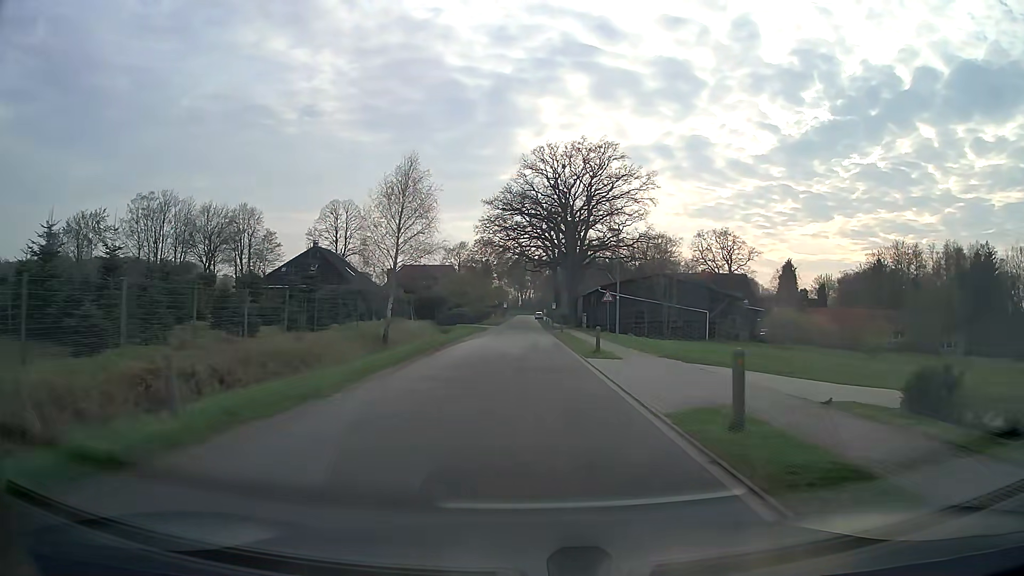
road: residential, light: Day
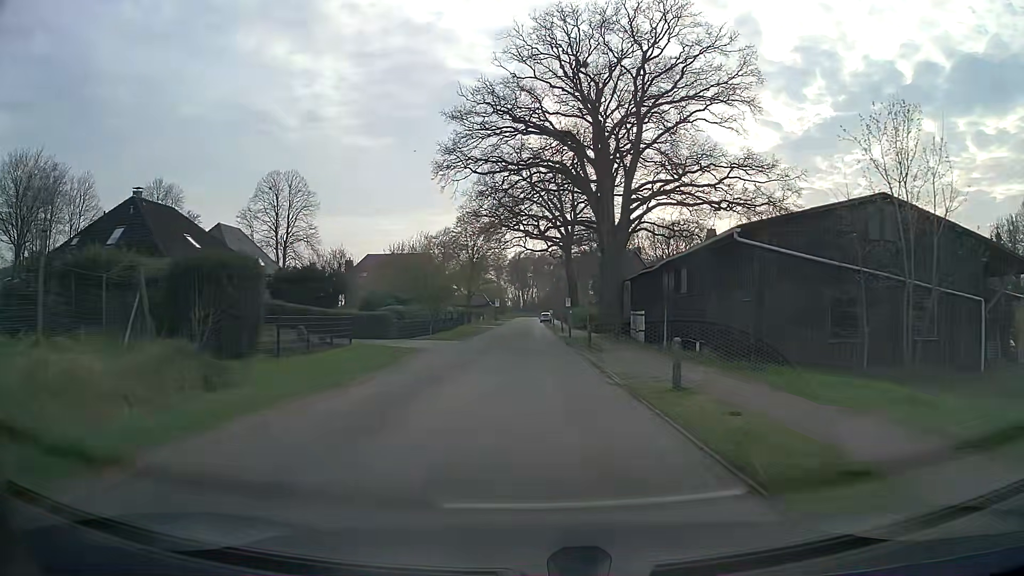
(0.0, +38.7) m; 0°
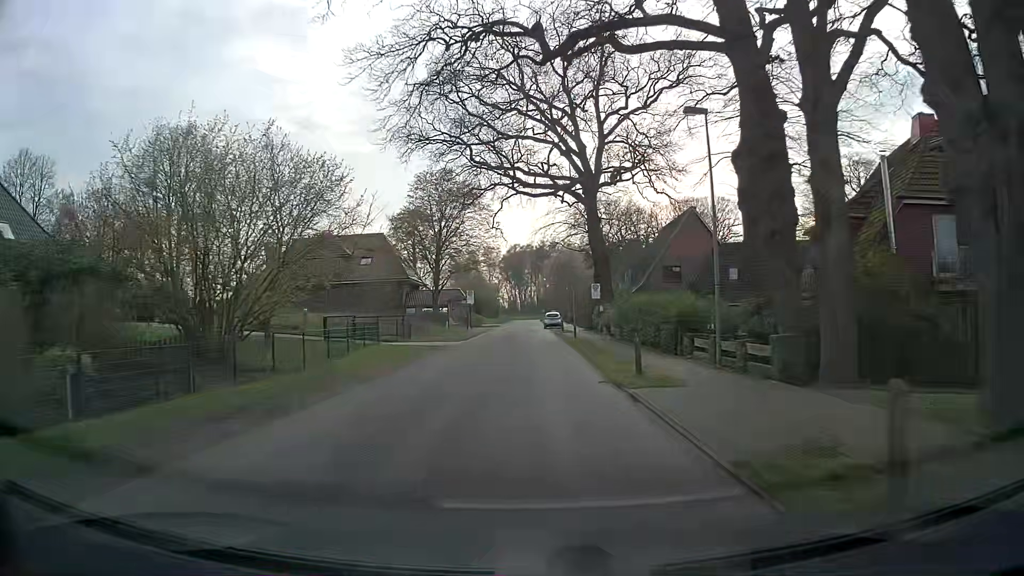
(+0.1, +37.0) m; -1°
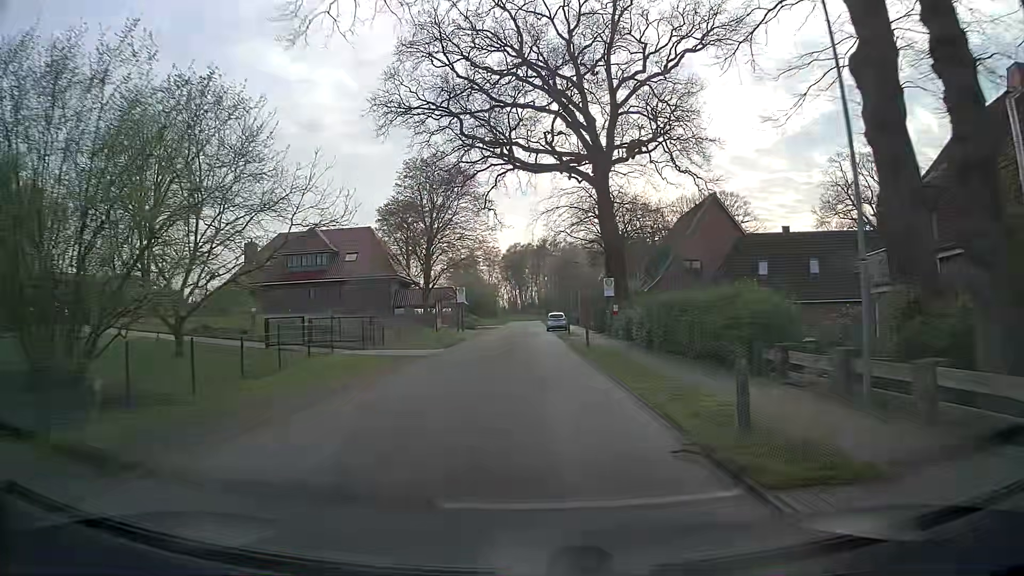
(+0.1, +7.2) m; +1°
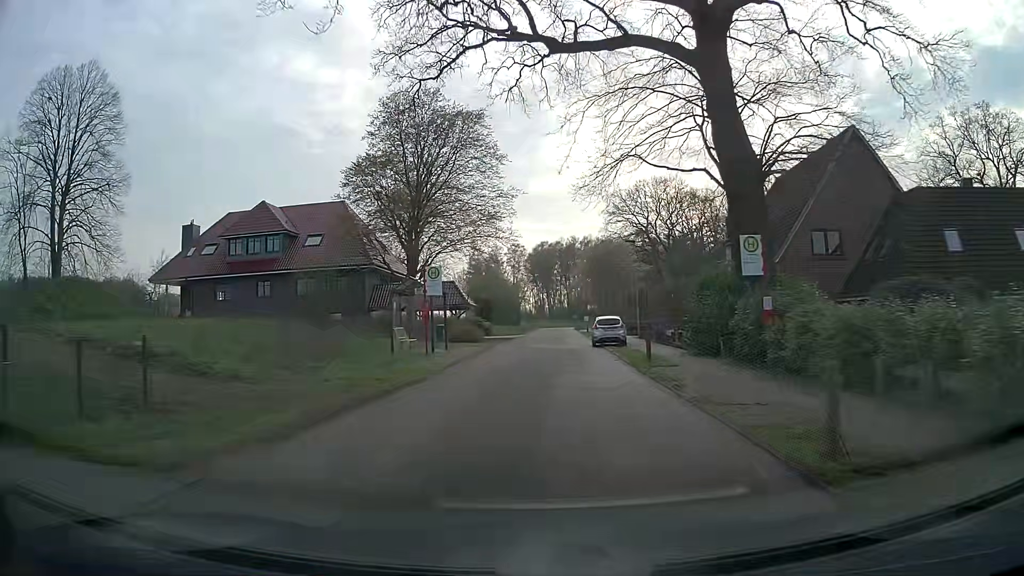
(-0.4, +21.5) m; -2°
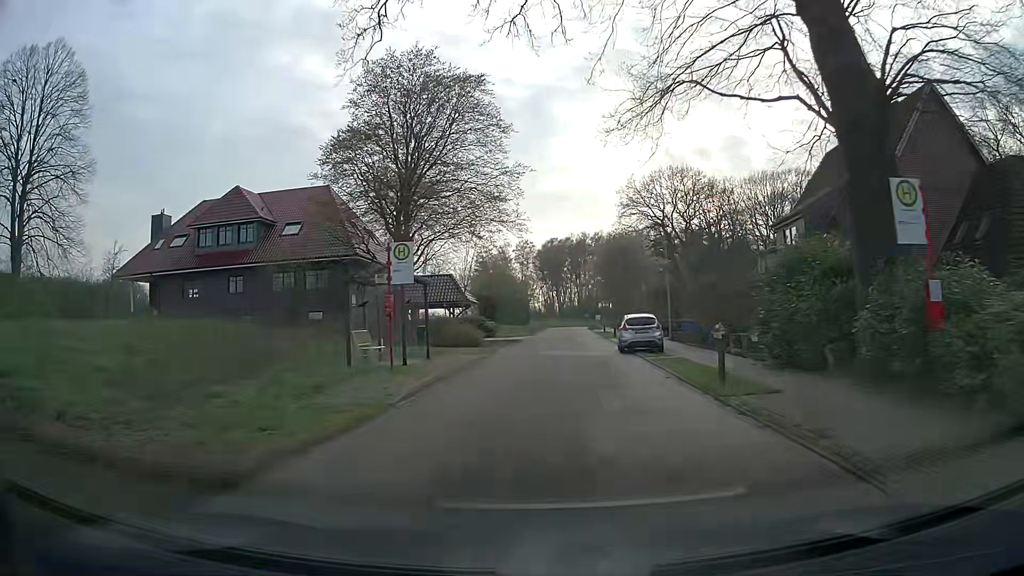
(-0.1, +7.1) m; -1°
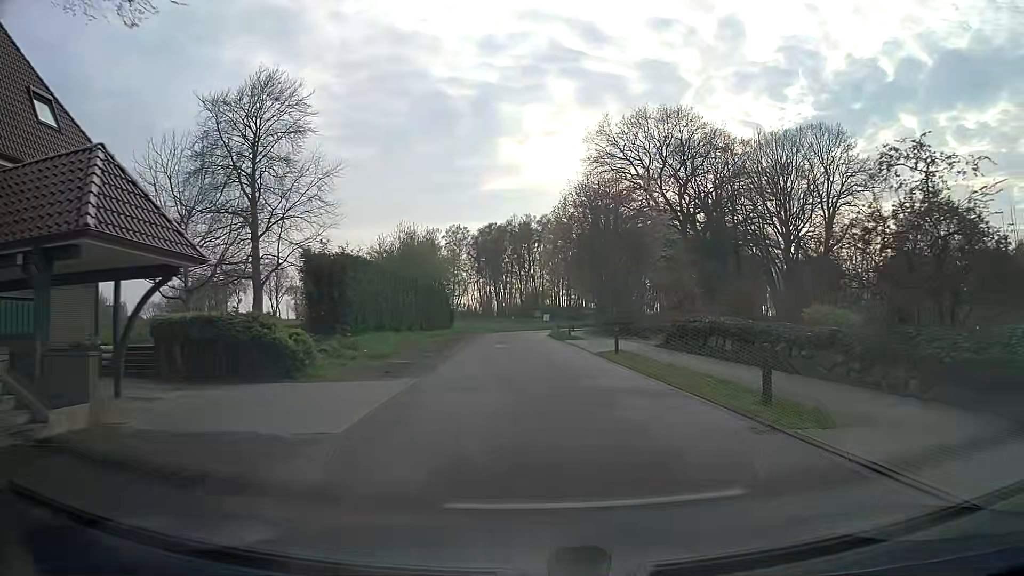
(+1.3, +35.1) m; +6°
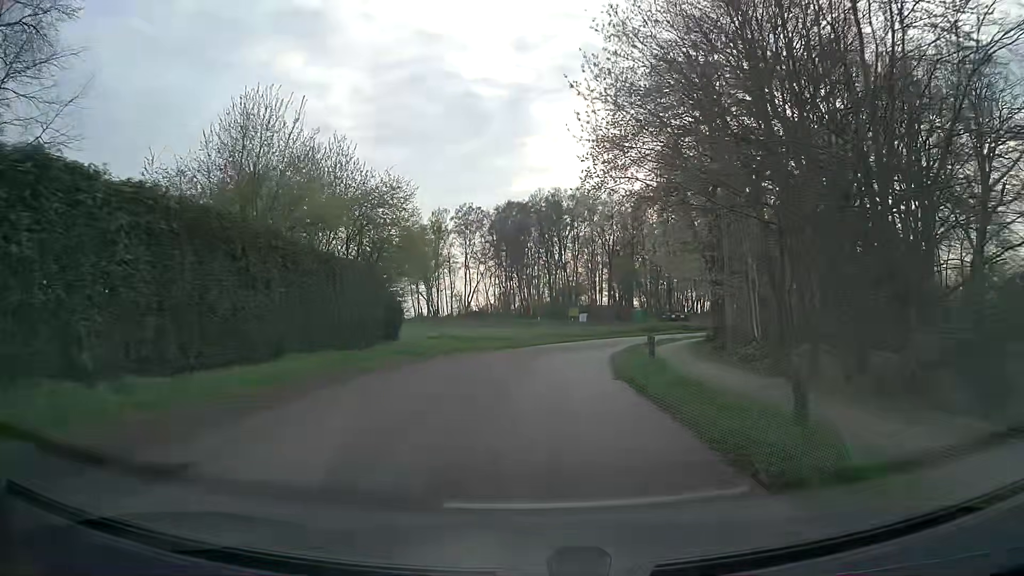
(0.0, +34.4) m; -3°
(0, +10) (+1, +20) (+2, +30) (+5, +39) (+10, +48) (+16, +56) (+23, +63) (+30, +70) (+37, +77) (+44, +85) m
